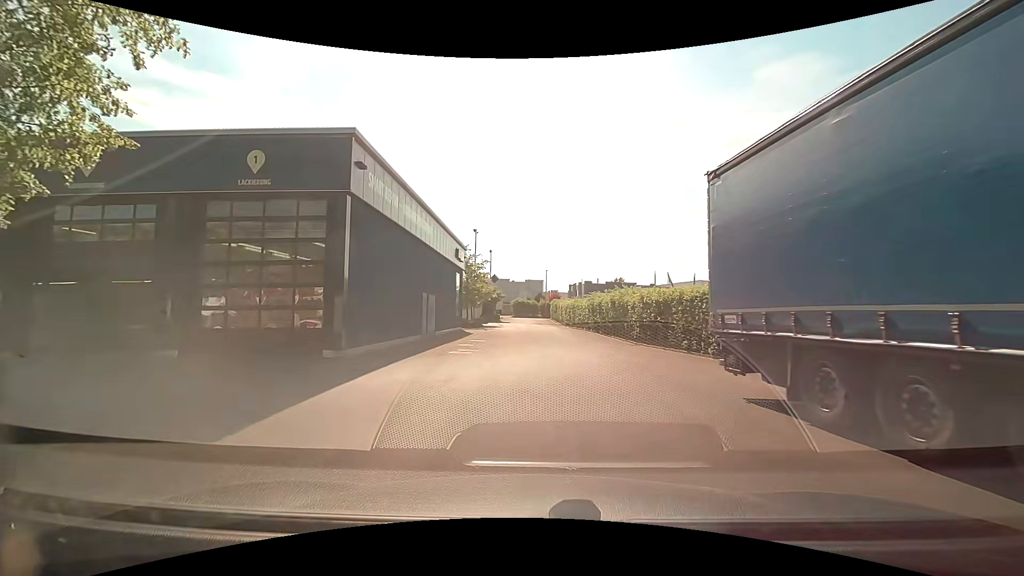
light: Day
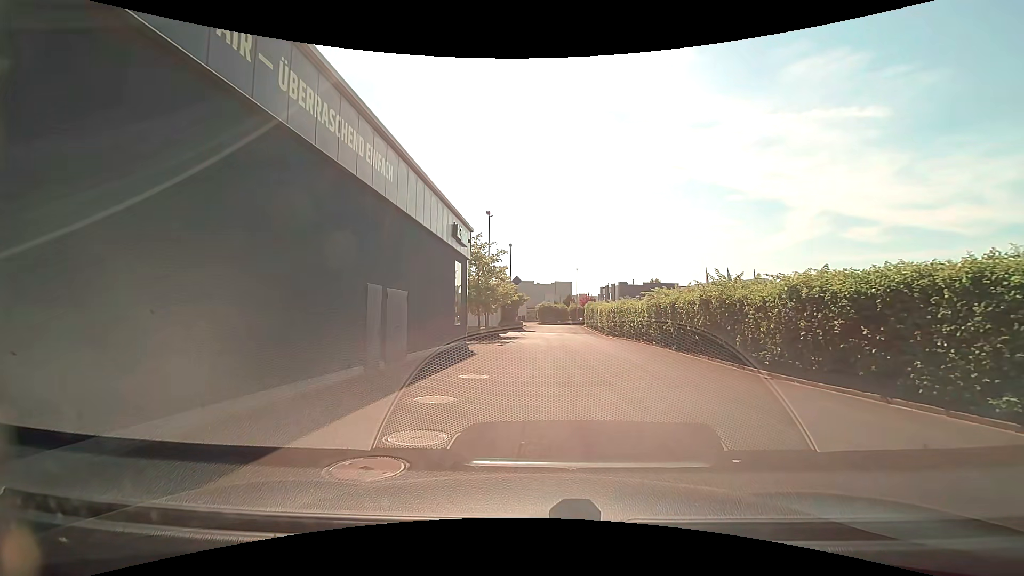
(-0.6, +11.8) m; -2°
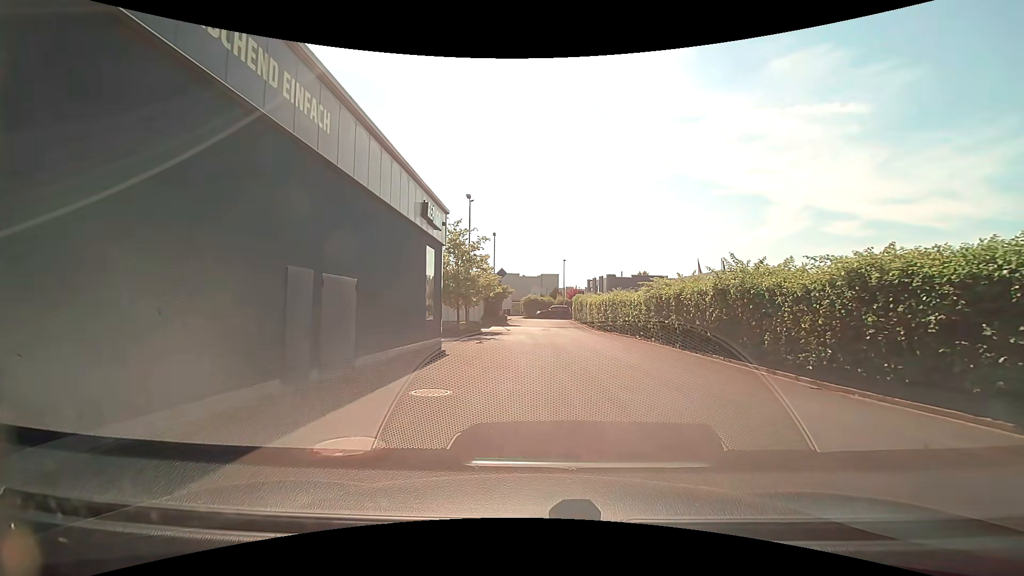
(0.0, +3.3) m; +1°
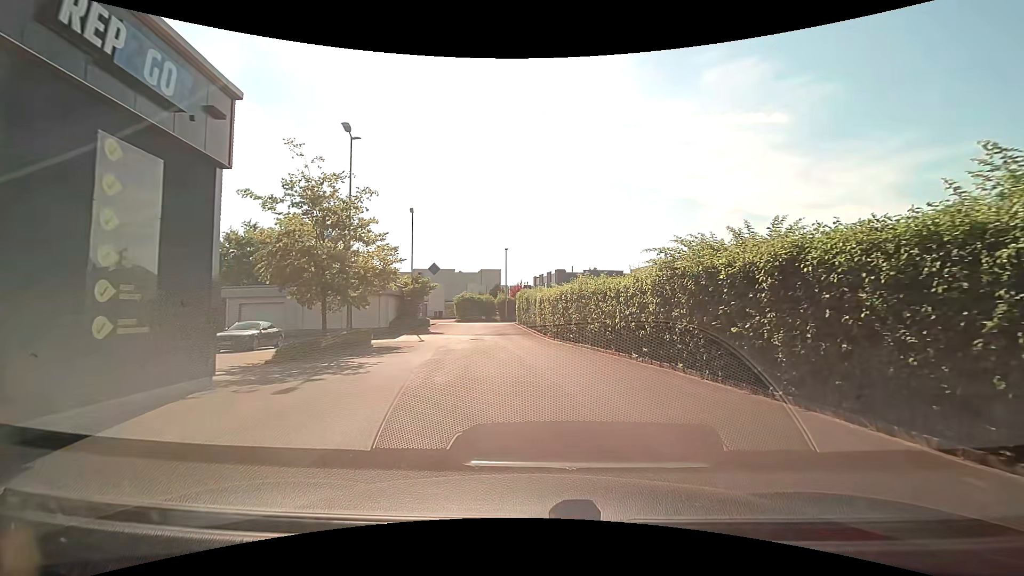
(+0.9, +12.9) m; +7°
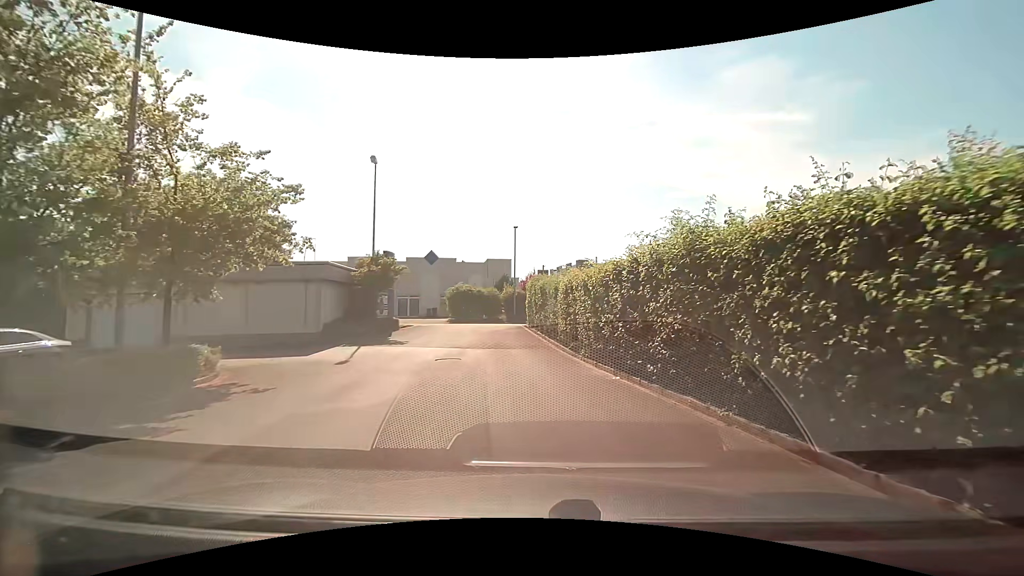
(-0.3, +12.8) m; -1°
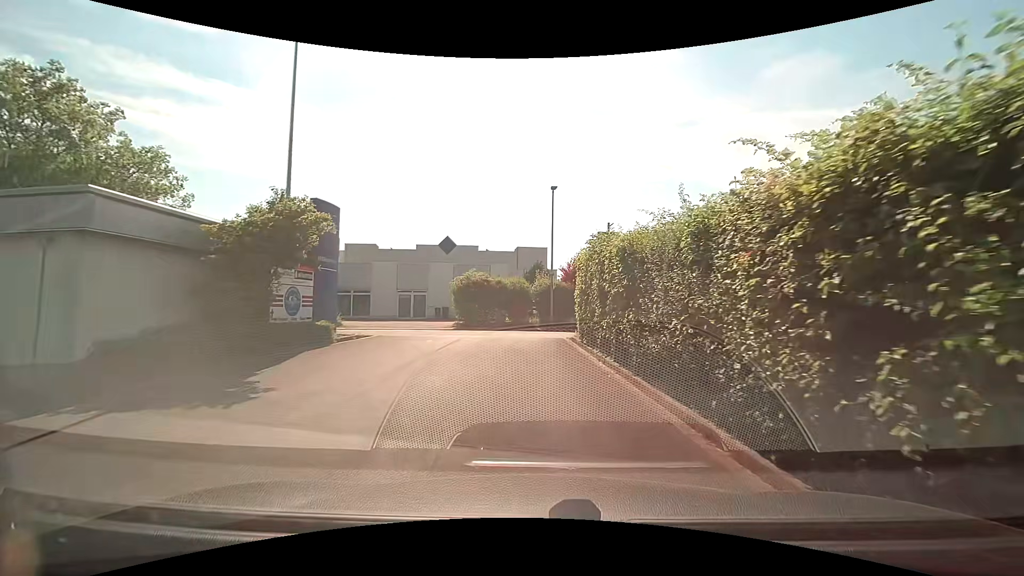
(-0.6, +13.1) m; -5°
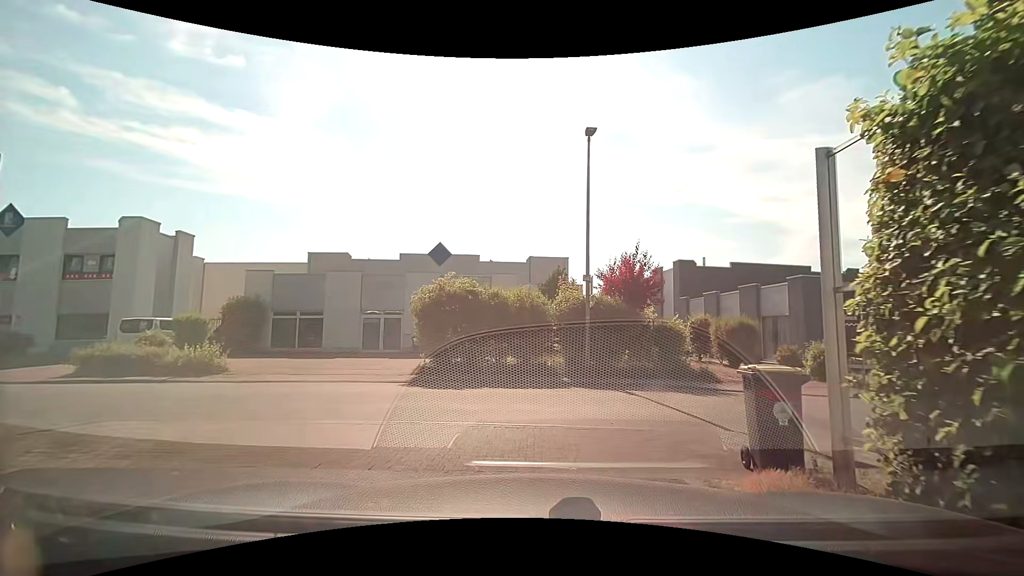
(-0.1, +11.5) m; -2°
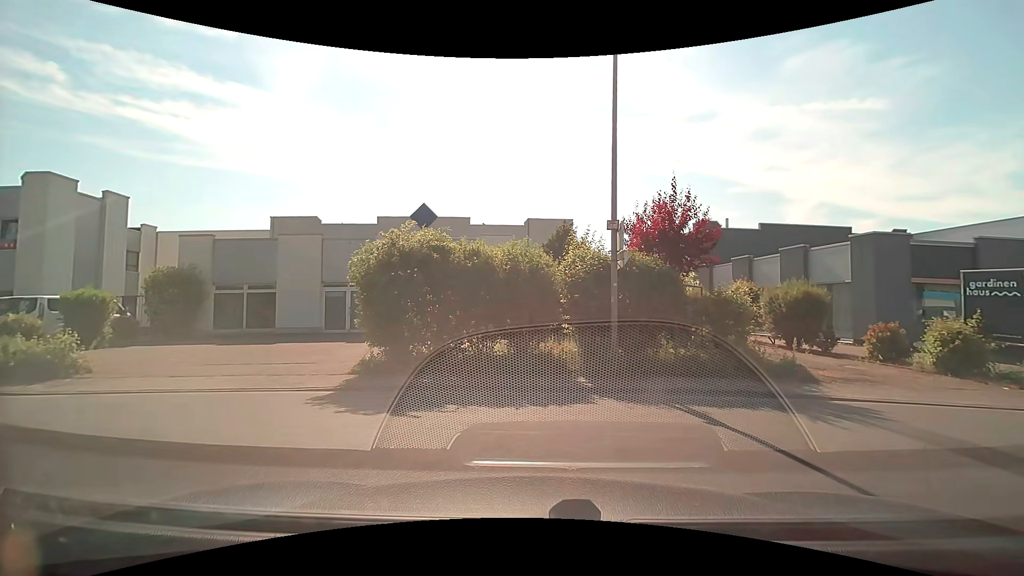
(0.0, +5.0) m; -1°
